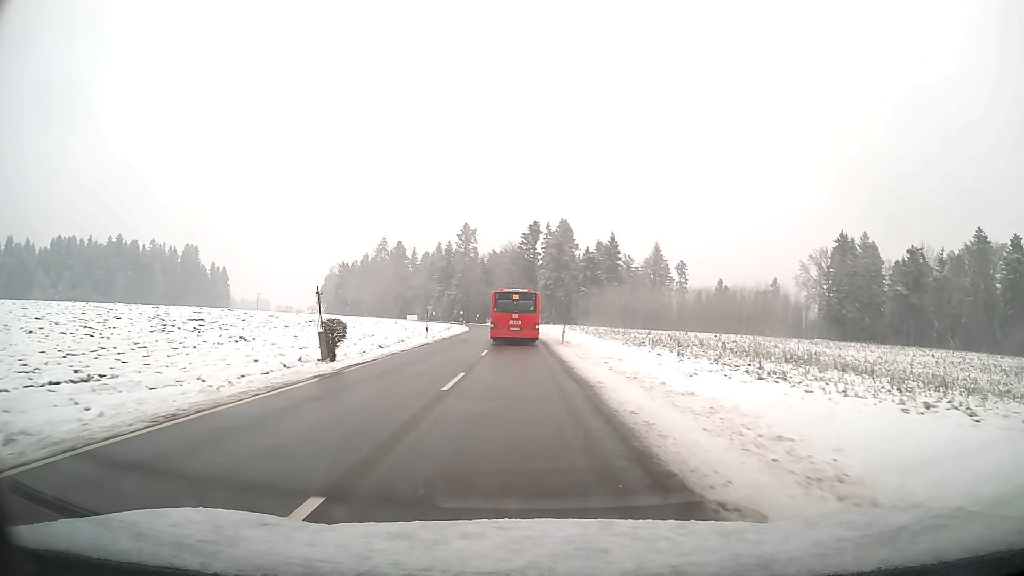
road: tertiary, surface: asphalt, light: Day
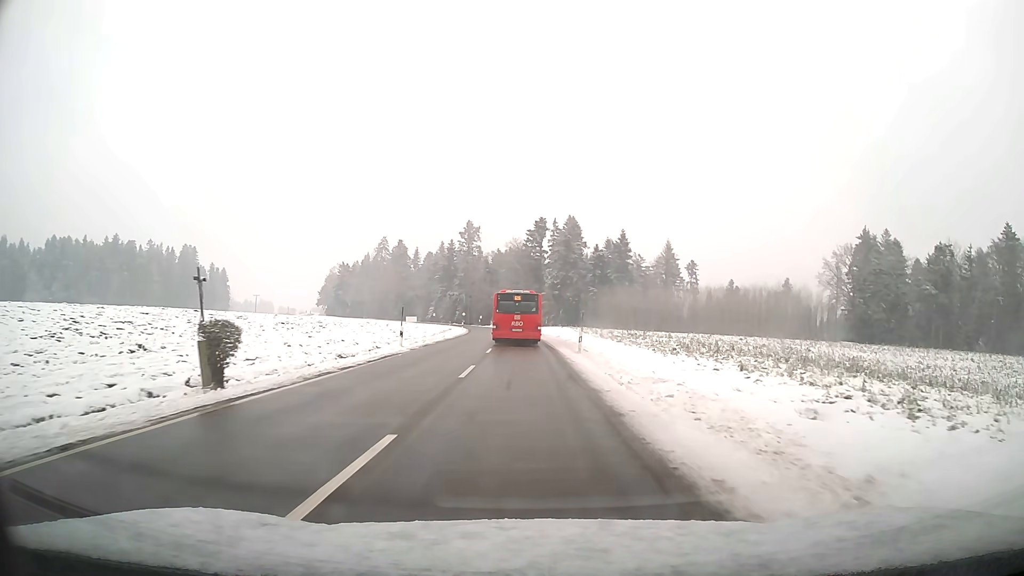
(0.0, +9.2) m; 0°
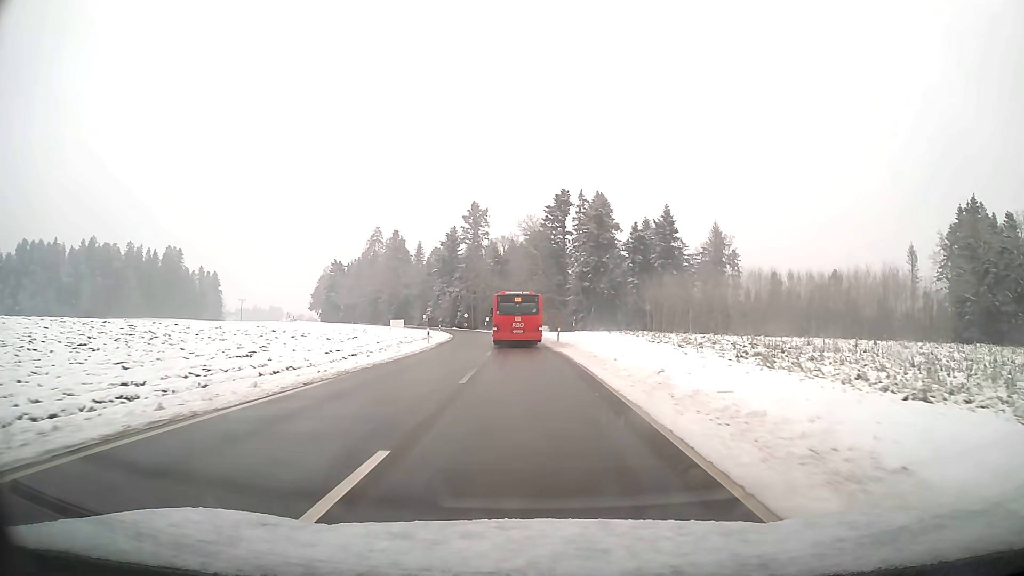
(-0.5, +36.9) m; -2°
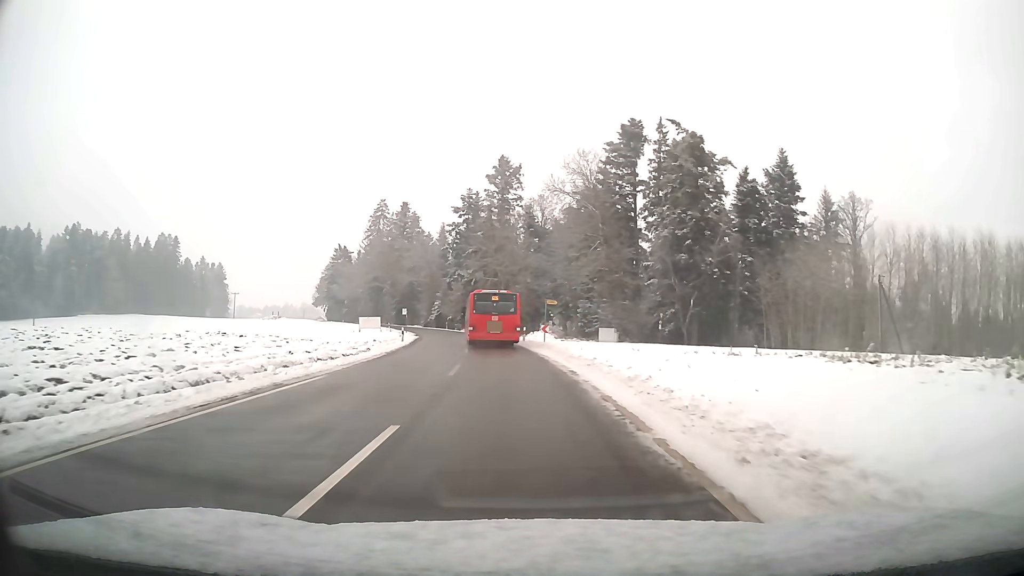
(-1.3, +46.3) m; -4°
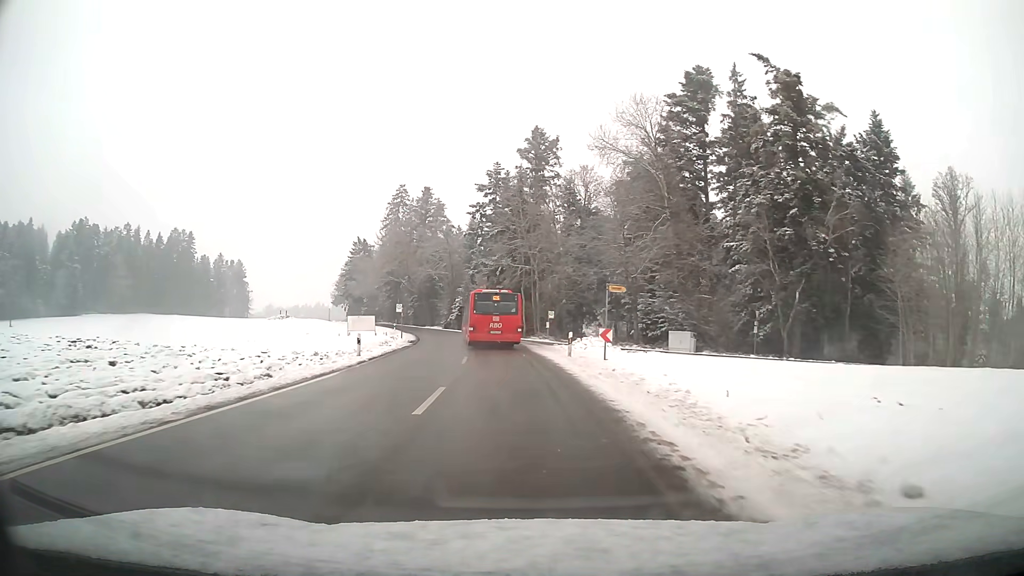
(-0.5, +18.6) m; -3°
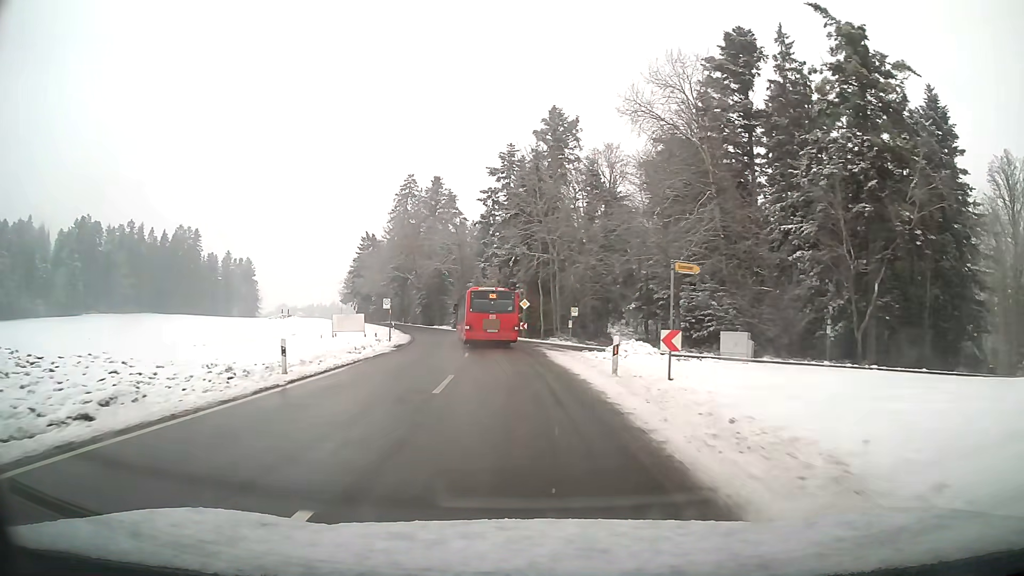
(-0.1, +9.4) m; -1°
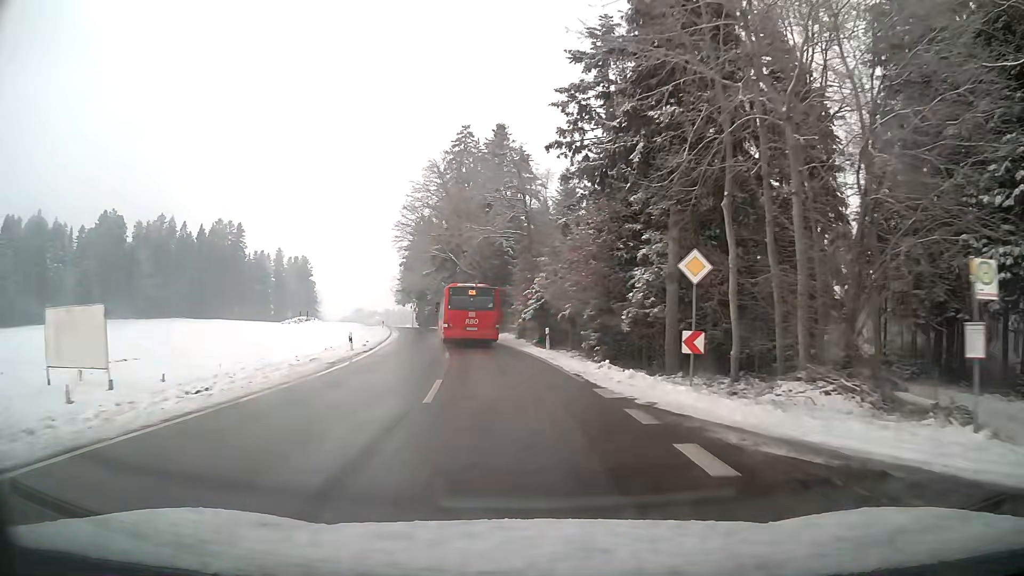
(-2.3, +37.5) m; -8°
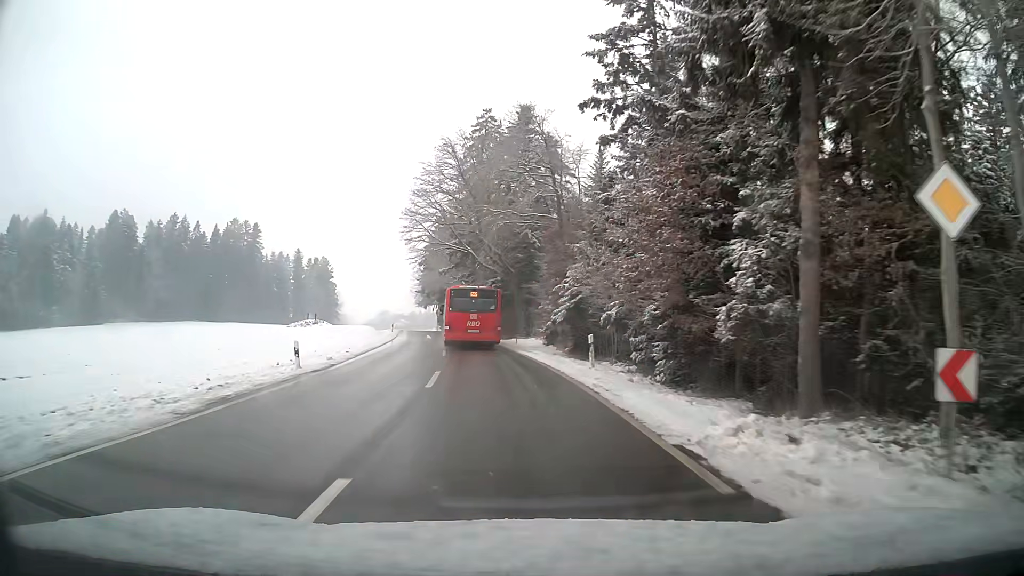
(-0.2, +9.4) m; -2°
(0, +10) (-1, +20) (-2, +30) (-3, +40) (-5, +50) (-7, +60) (-8, +69) (-10, +79) (-12, +89) (-13, +99) m
